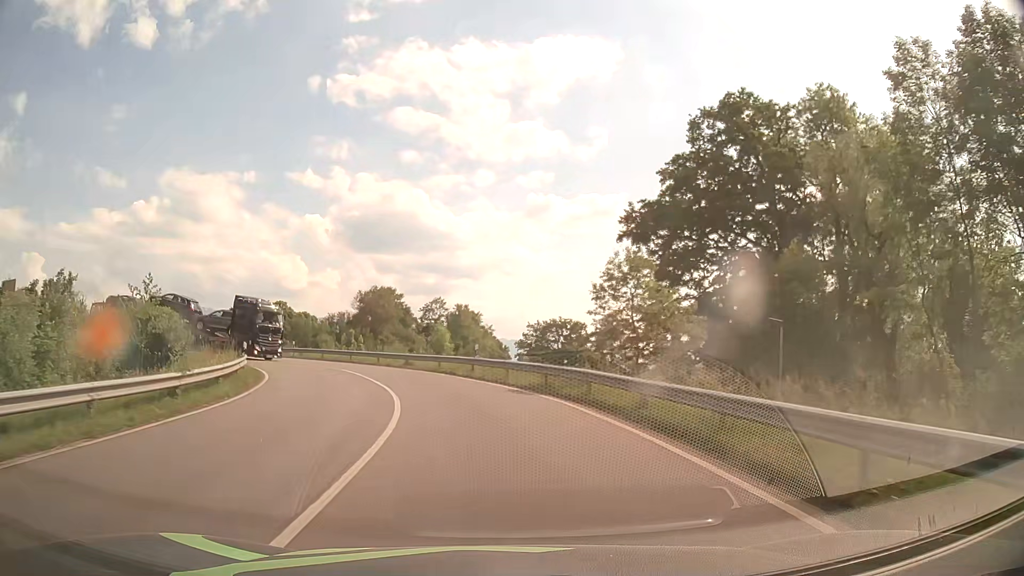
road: primary_link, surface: asphalt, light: Day
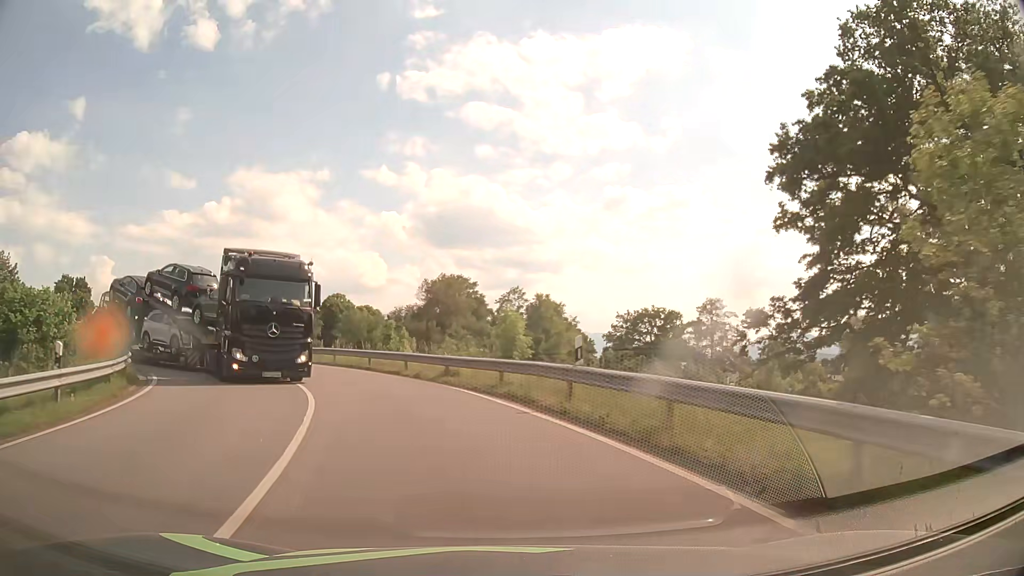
(-0.9, +15.6) m; -7°
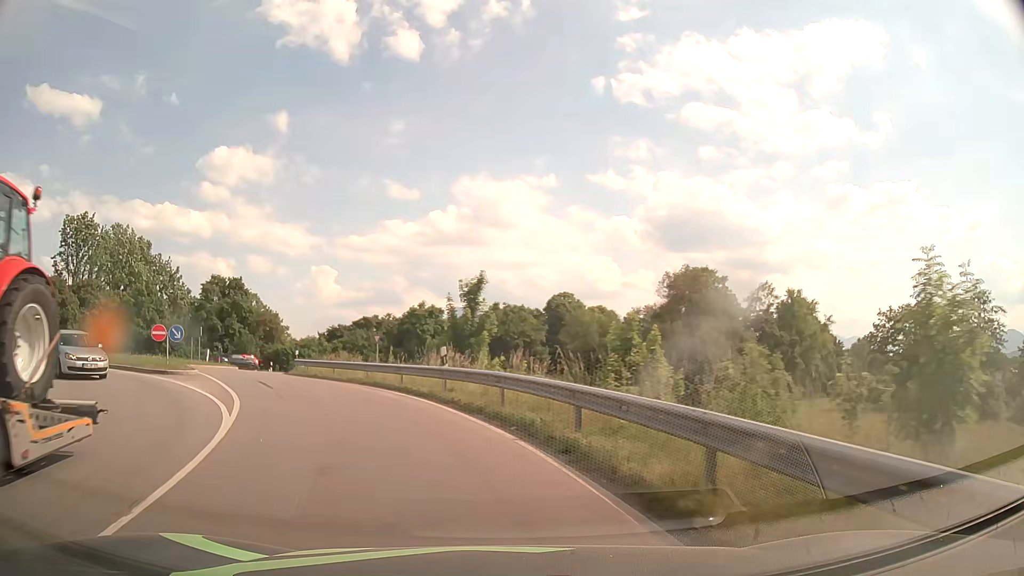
(-2.6, +17.9) m; -18°
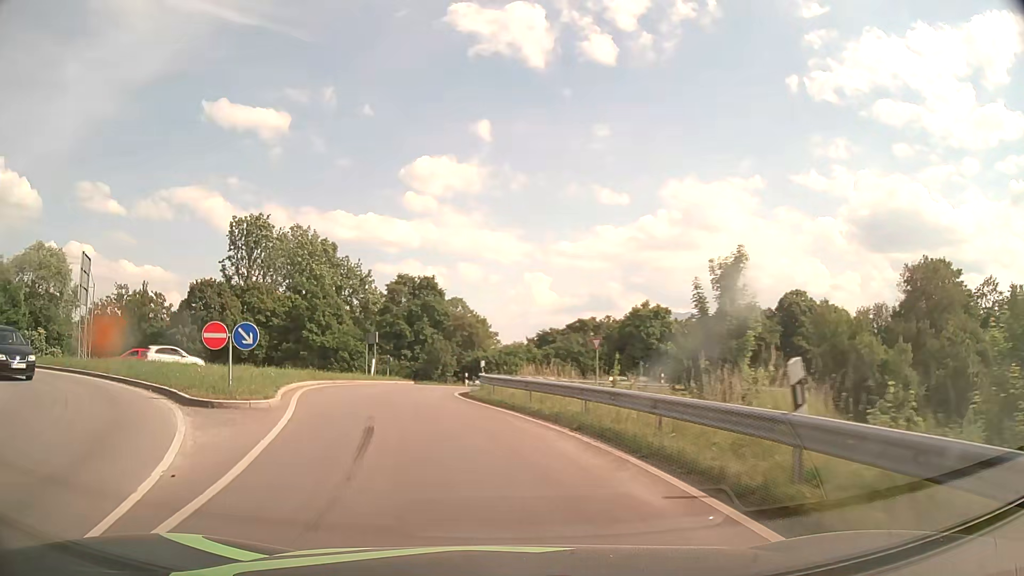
(-2.2, +11.0) m; -20°
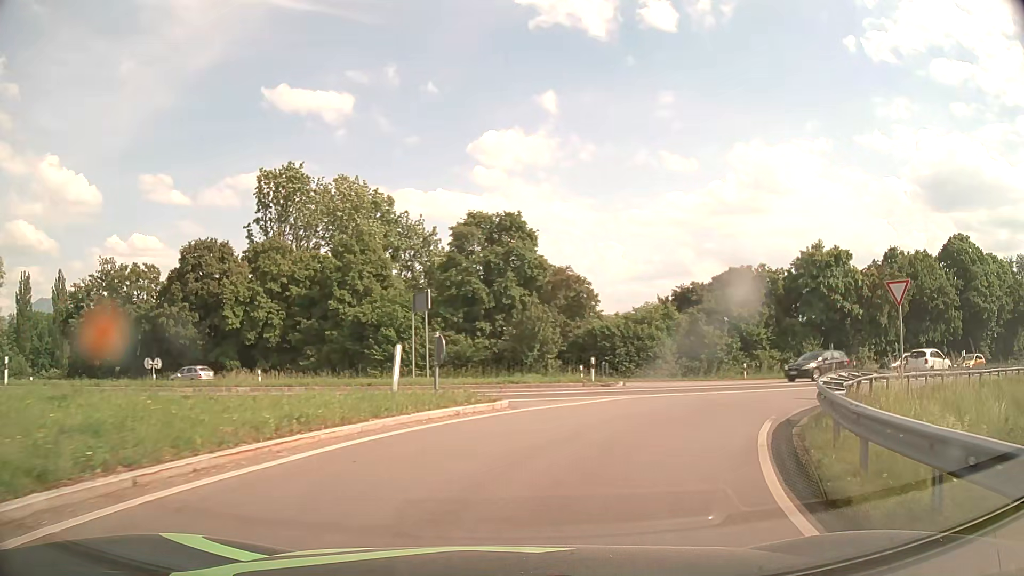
(-3.2, +23.1) m; -7°
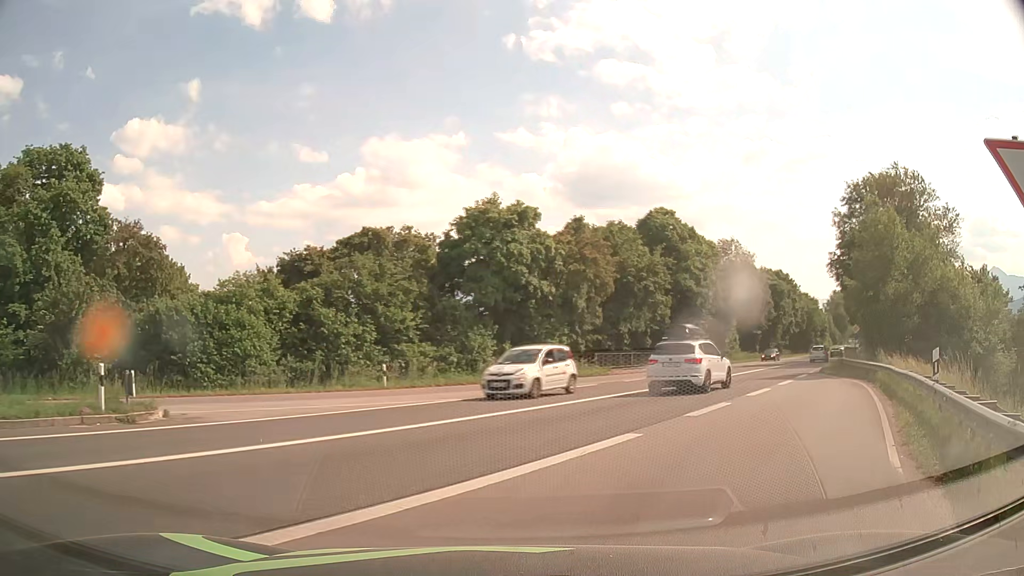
(+3.7, +14.4) m; +33°
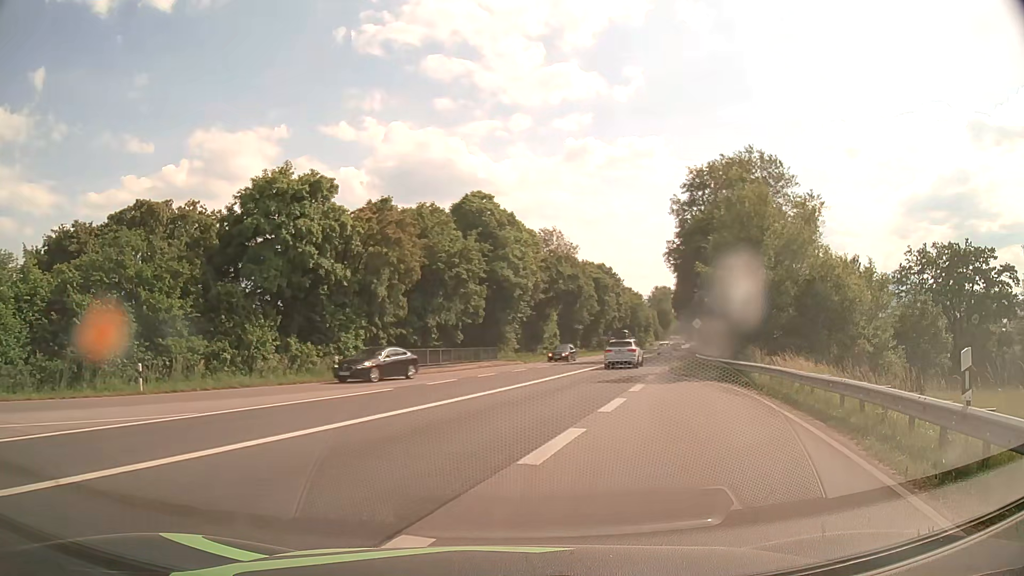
(+0.8, +5.6) m; +17°
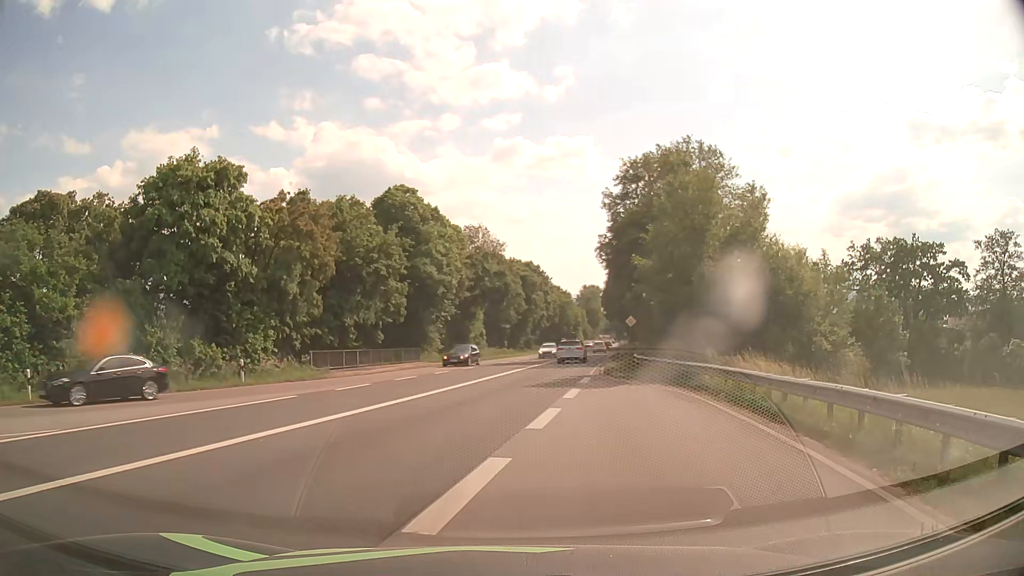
(+0.1, +2.7) m; +5°
(0, +10) (+1, +20) (+1, +30) (+3, +40) (+4, +50) (+6, +60) (+8, +69) (+9, +79) (+11, +89) (+13, +99) m
